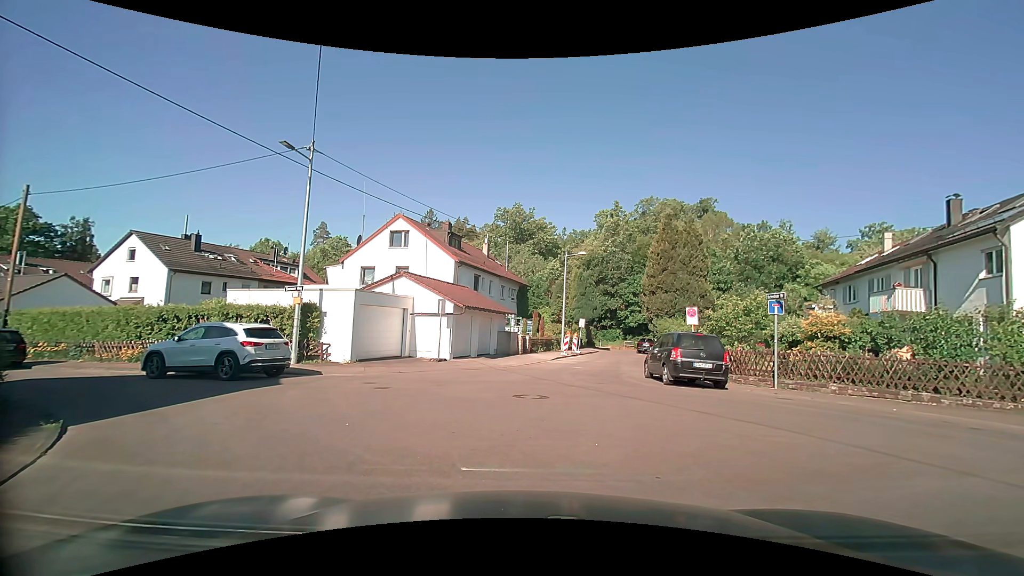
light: Day
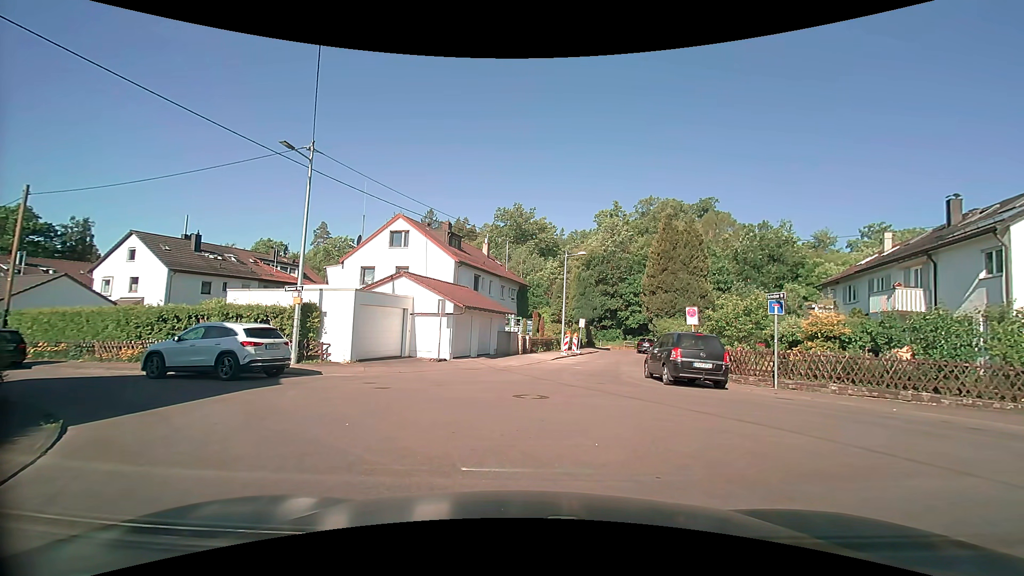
(0.0, 0.0) m; 0°
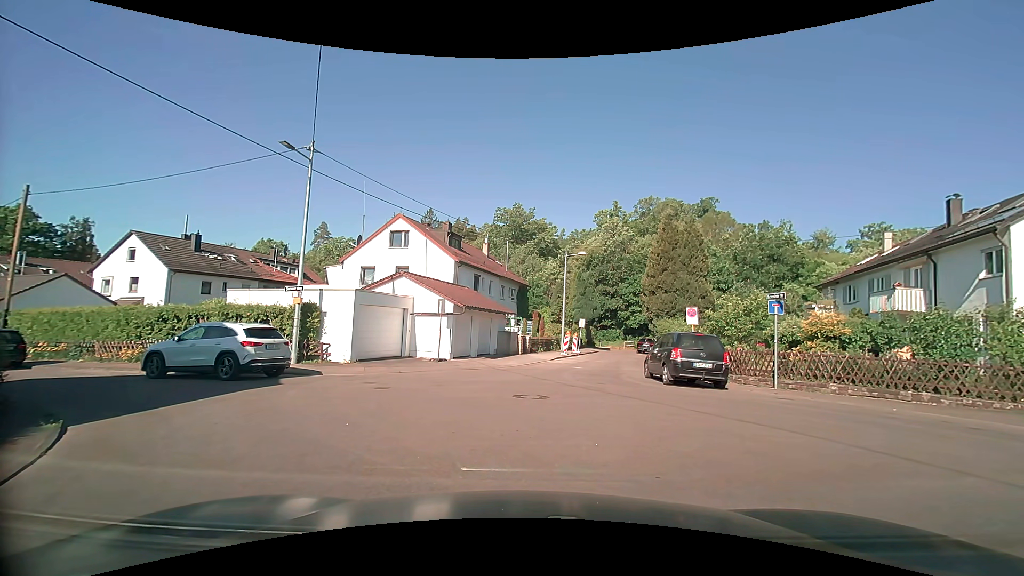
(0.0, 0.0) m; 0°
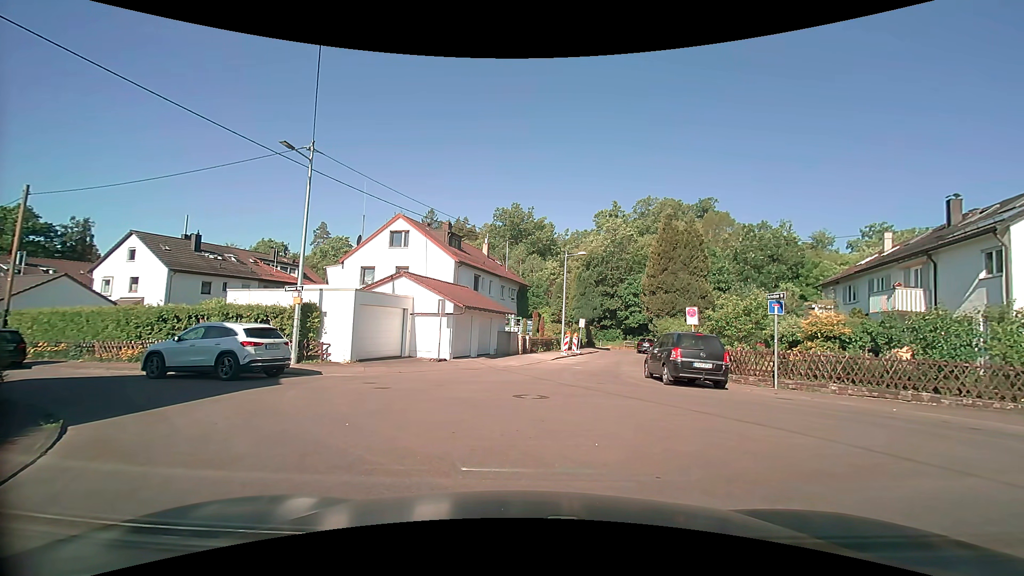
(0.0, 0.0) m; 0°
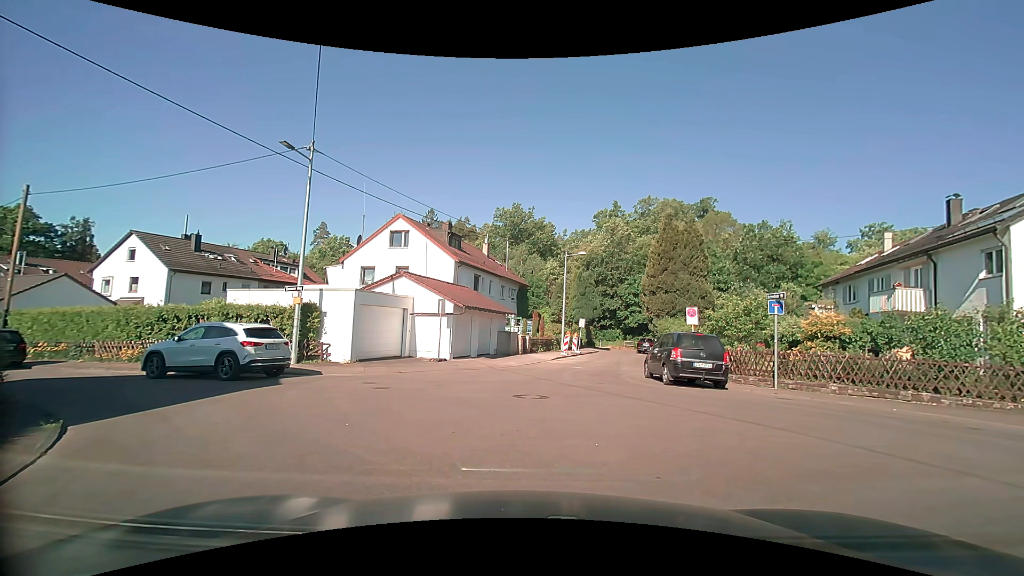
(0.0, 0.0) m; 0°
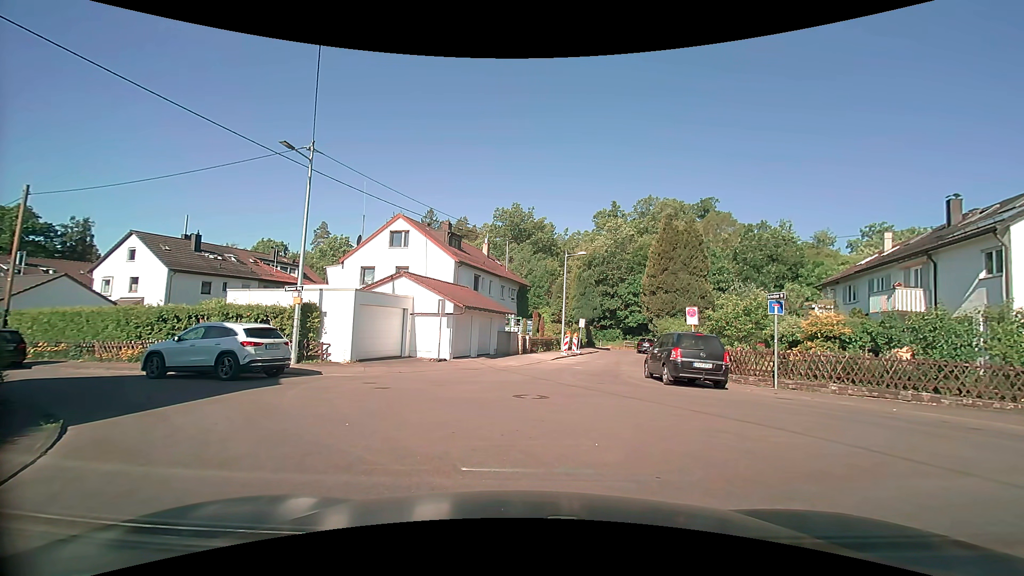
(0.0, 0.0) m; 0°
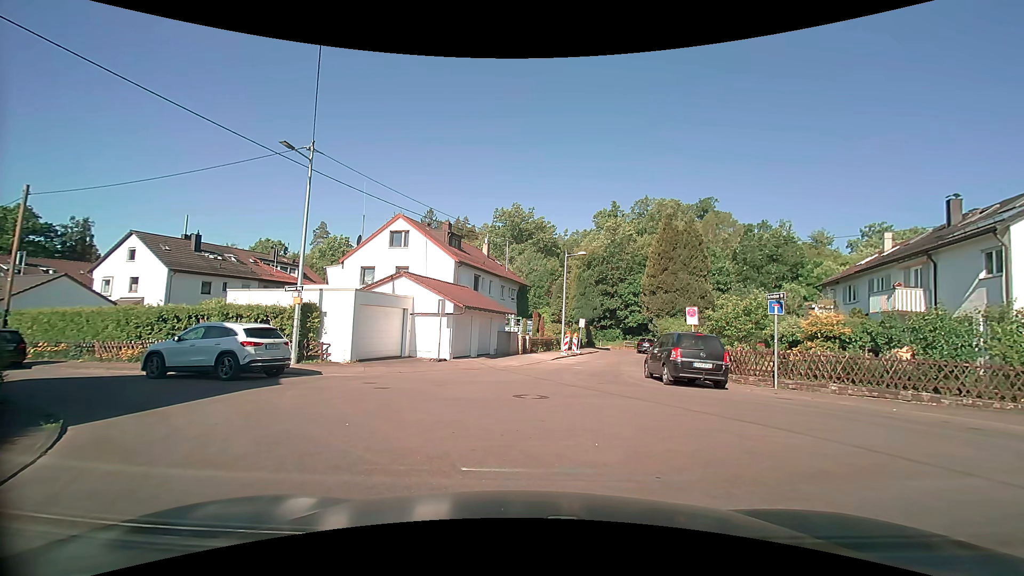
(0.0, 0.0) m; 0°
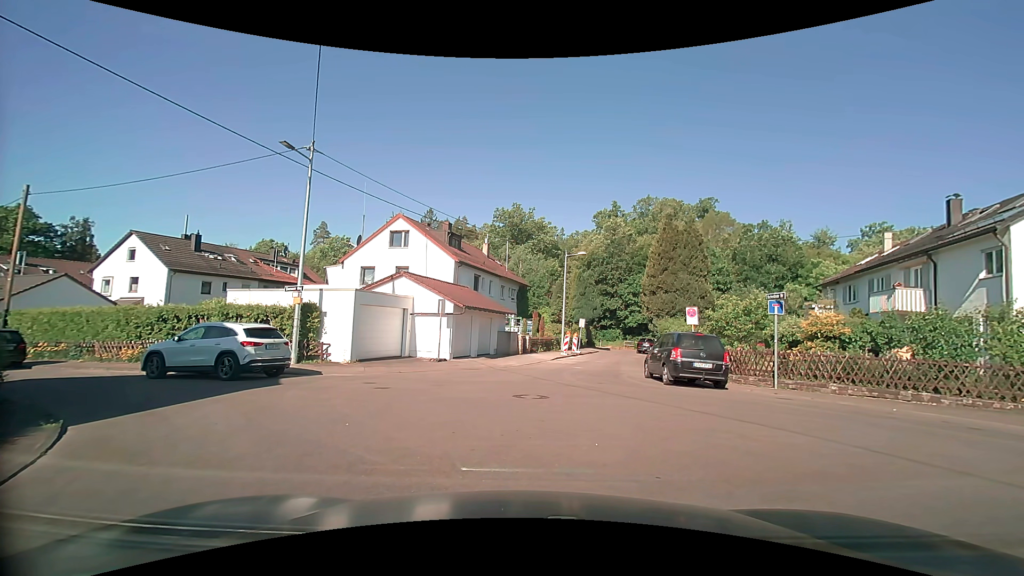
(0.0, 0.0) m; 0°
